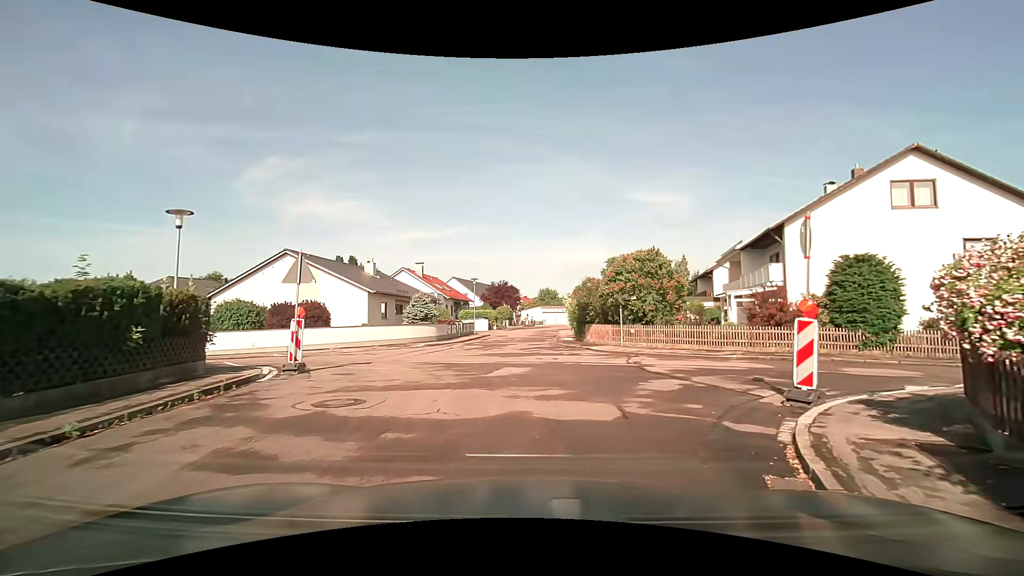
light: Day
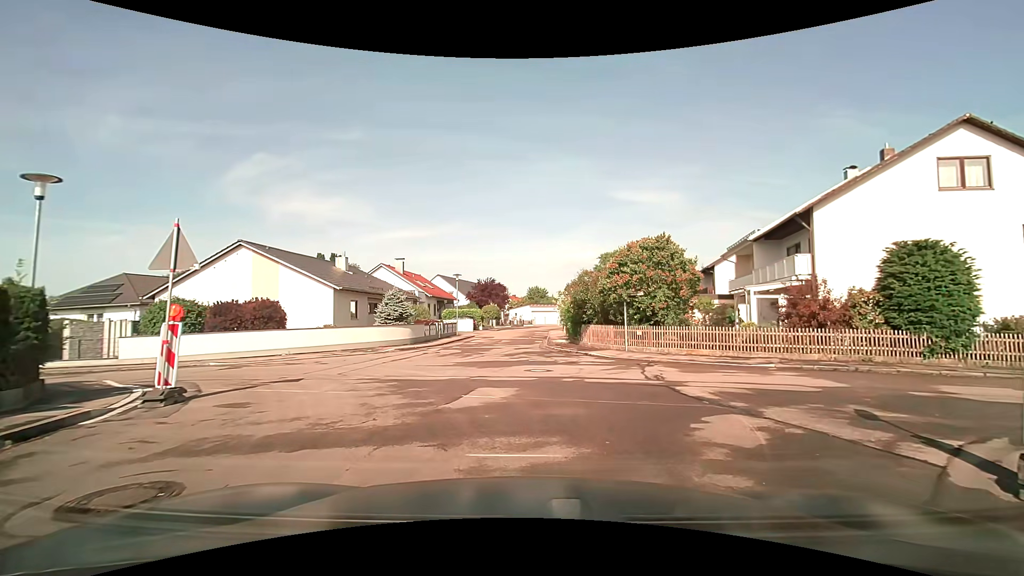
(0.0, +3.9) m; +1°
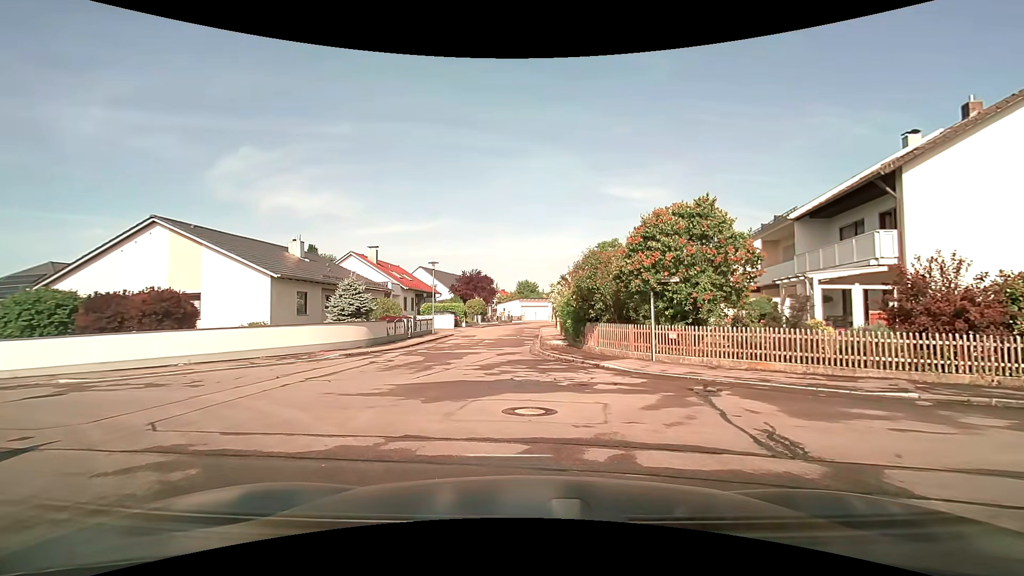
(+0.1, +5.9) m; 0°
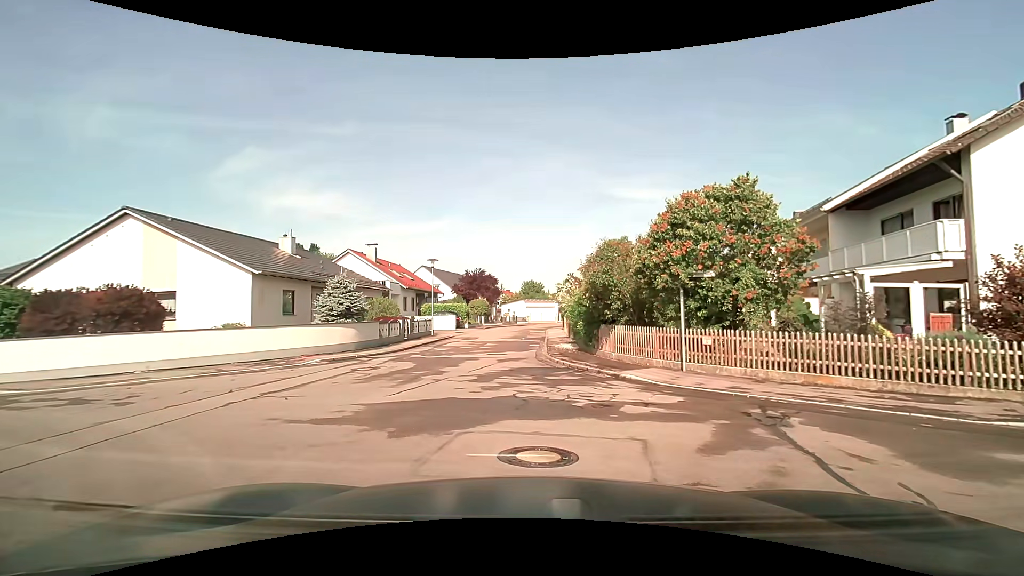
(0.0, +2.2) m; +1°
